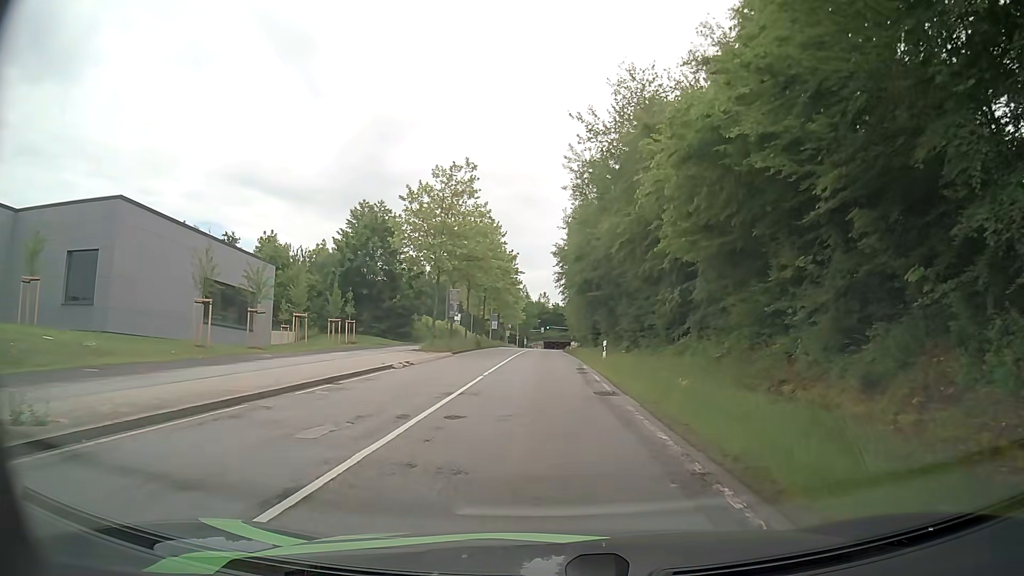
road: secondary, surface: asphalt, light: Day
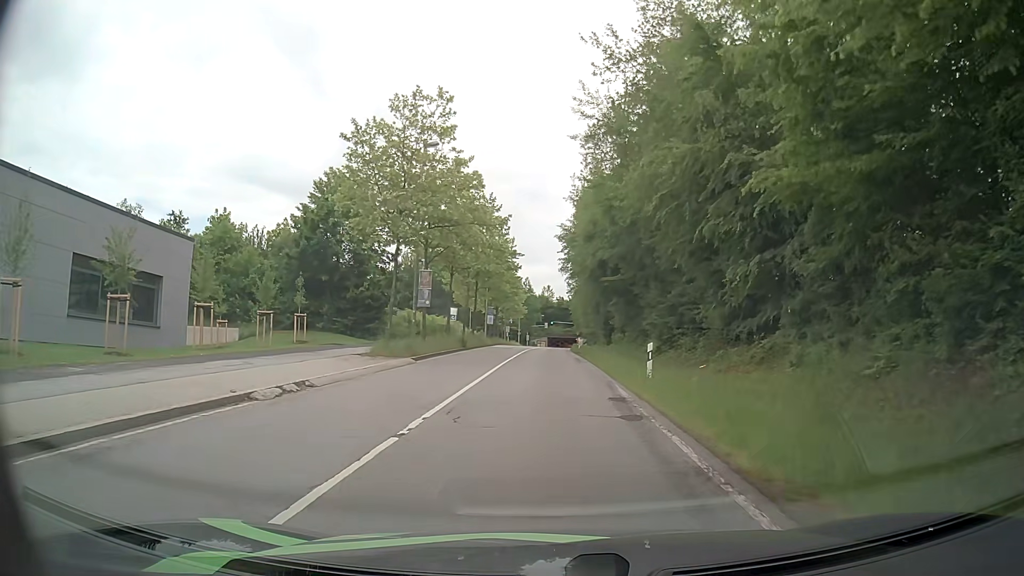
(-0.1, +12.0) m; -1°
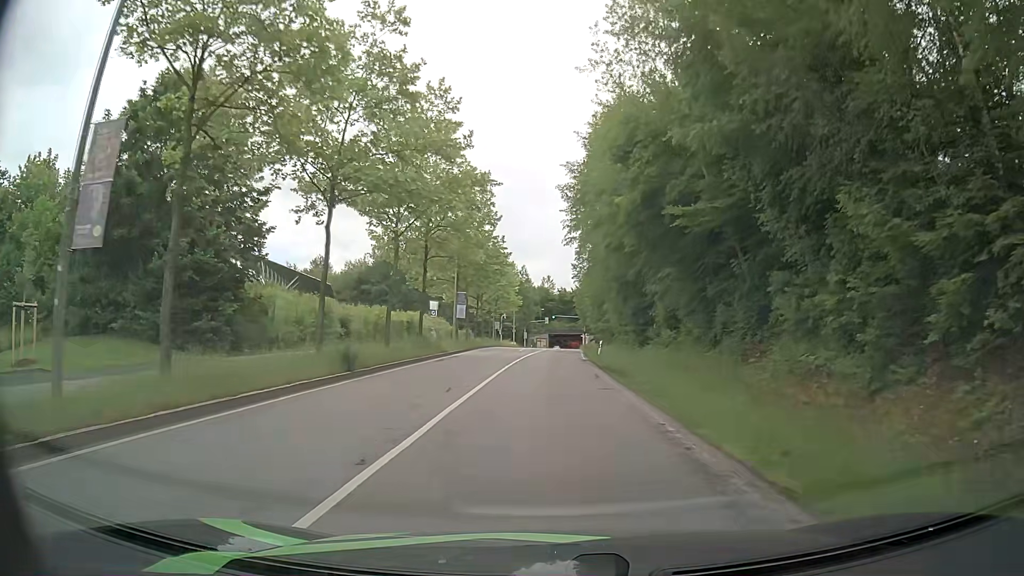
(+0.1, +25.0) m; 0°
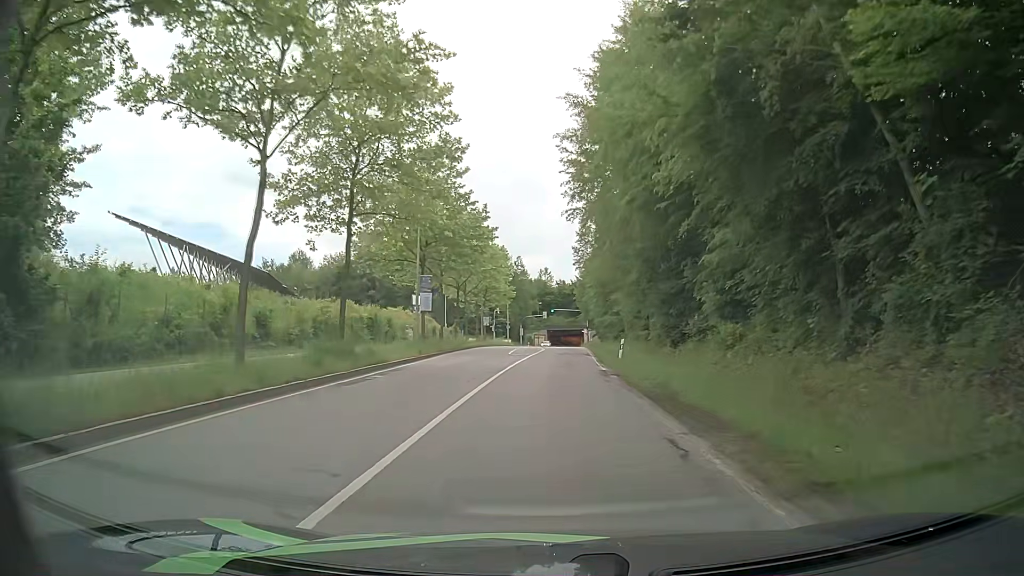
(0.0, +13.2) m; +1°
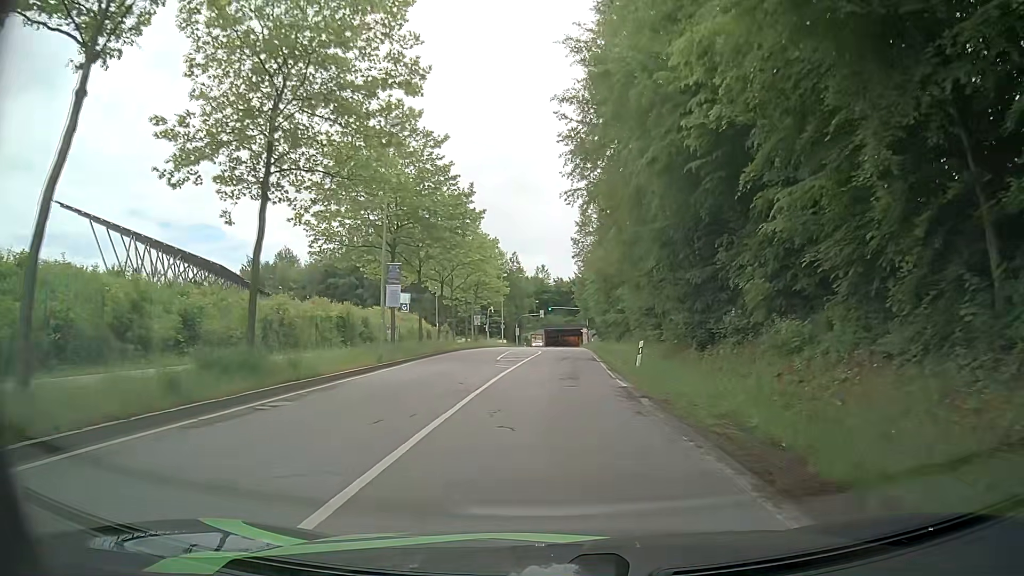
(-0.1, +6.8) m; -1°
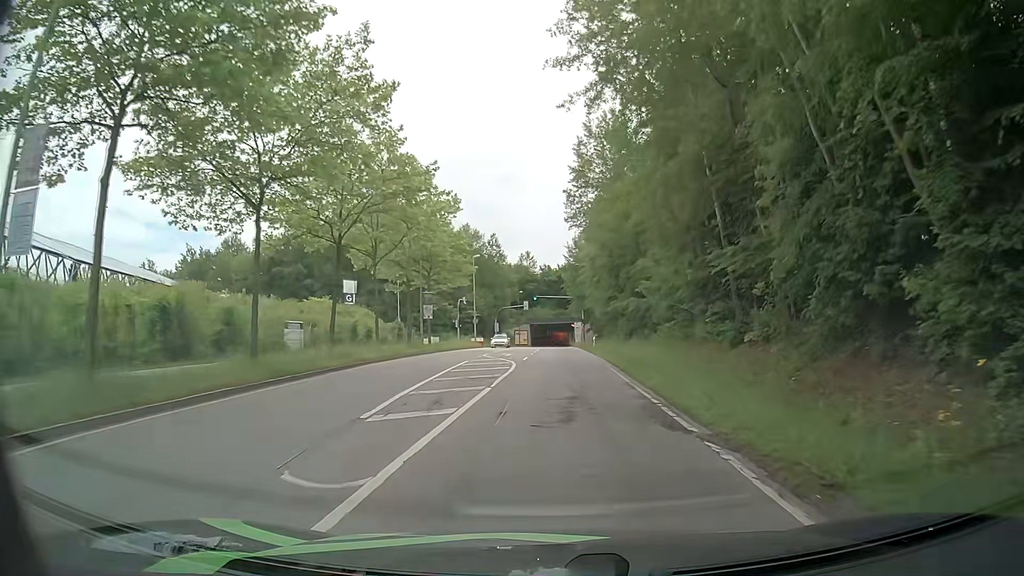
(+0.2, +21.2) m; +1°
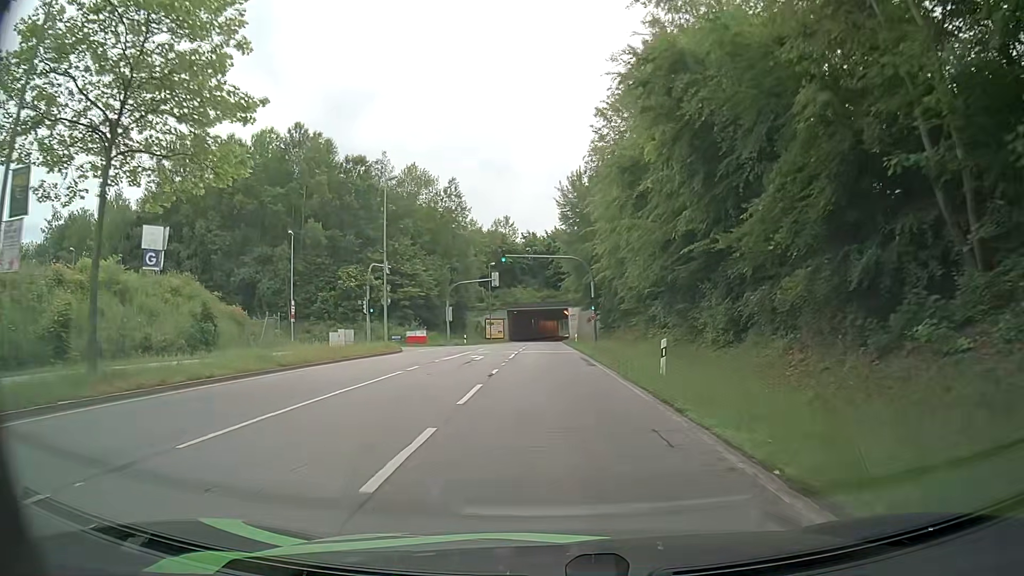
(+0.4, +37.5) m; +1°
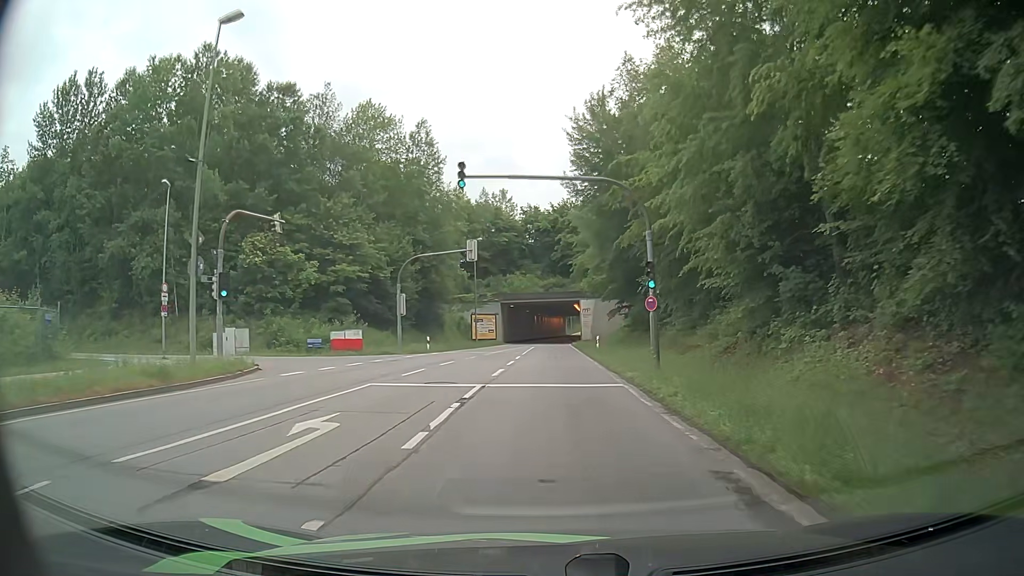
(0.0, +22.8) m; 0°
